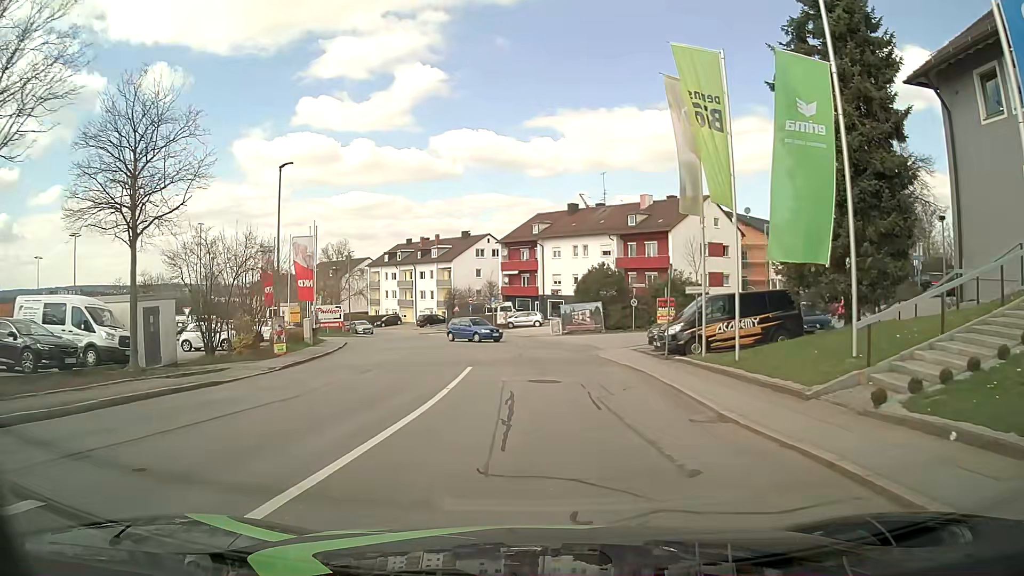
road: residential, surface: asphalt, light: Day
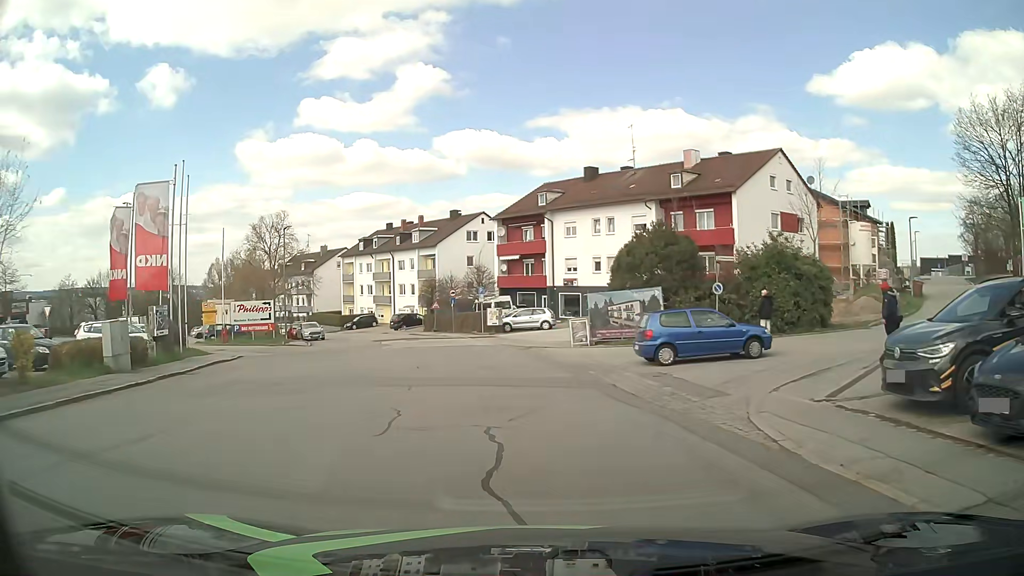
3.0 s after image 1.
(-0.1, +18.5) m; -1°
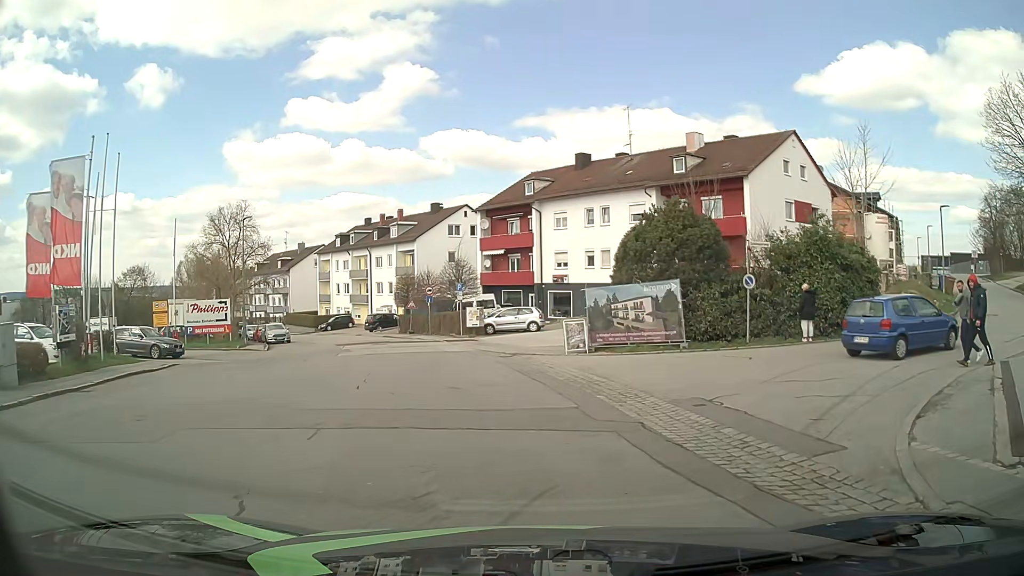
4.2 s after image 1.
(+0.1, +4.9) m; +3°
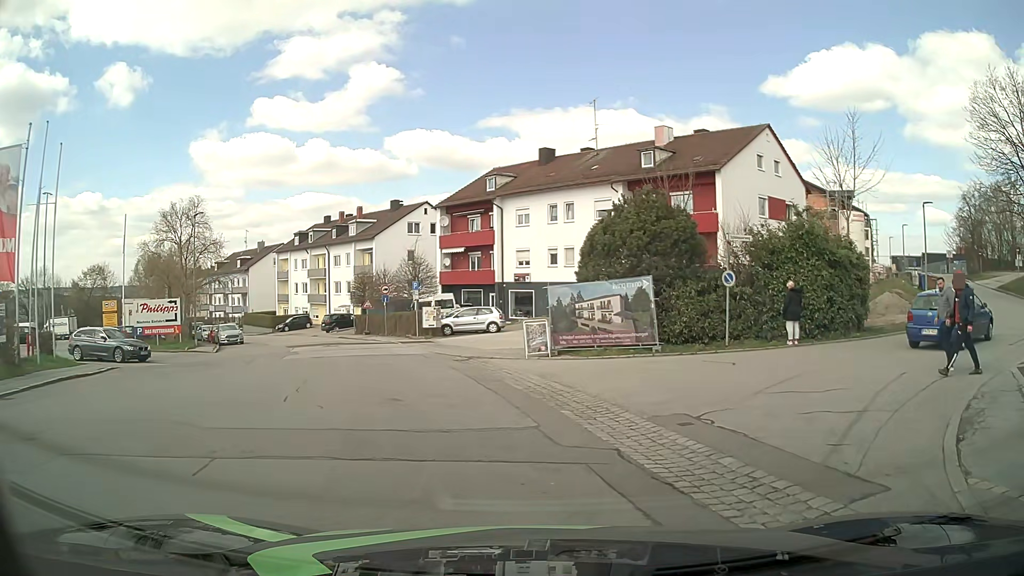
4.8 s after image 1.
(0.0, +1.7) m; +2°
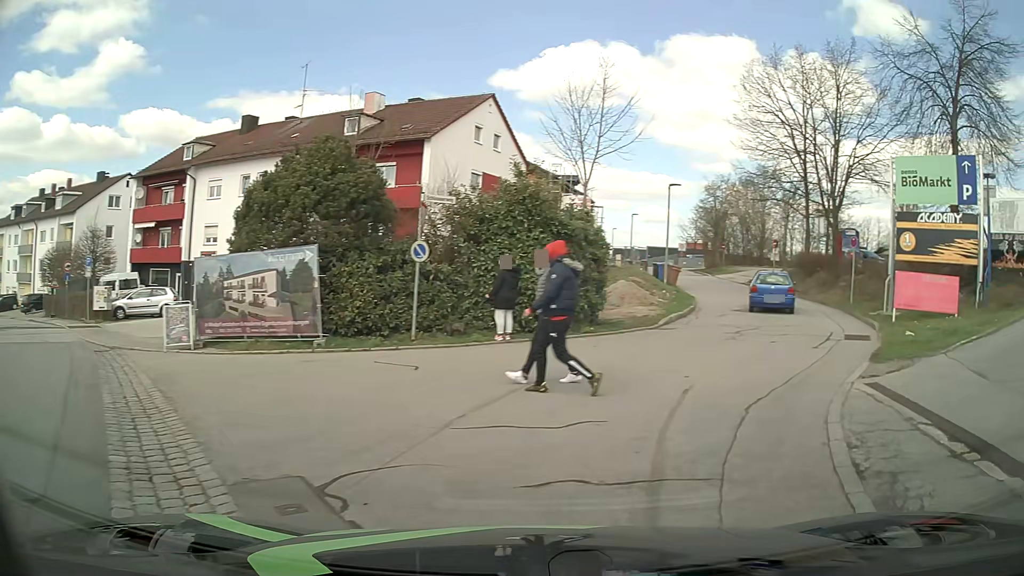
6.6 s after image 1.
(+0.8, +4.4) m; +22°
